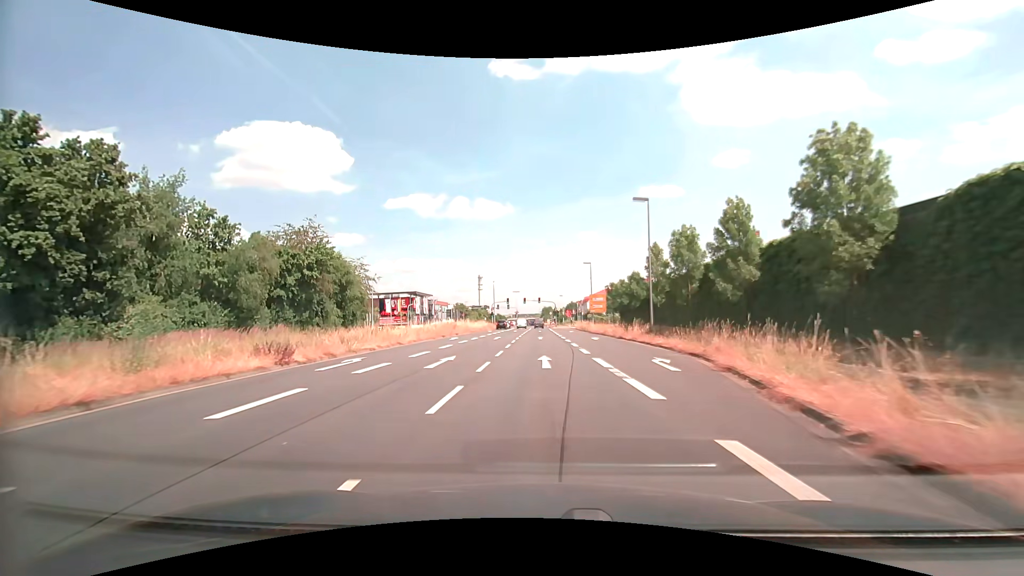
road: primary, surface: asphalt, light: Day
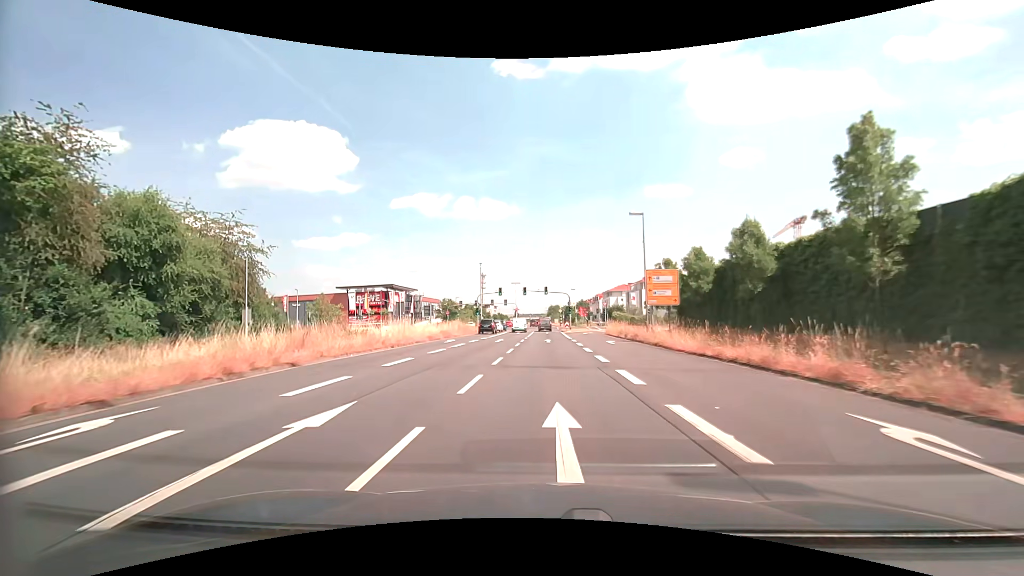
(-0.2, +33.8) m; -1°
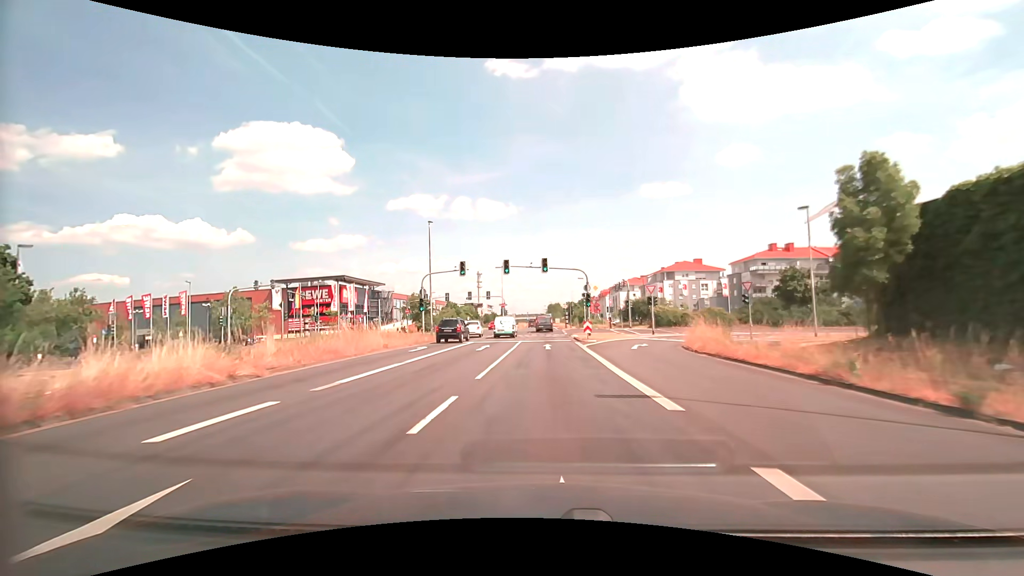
(+0.2, +33.2) m; 0°
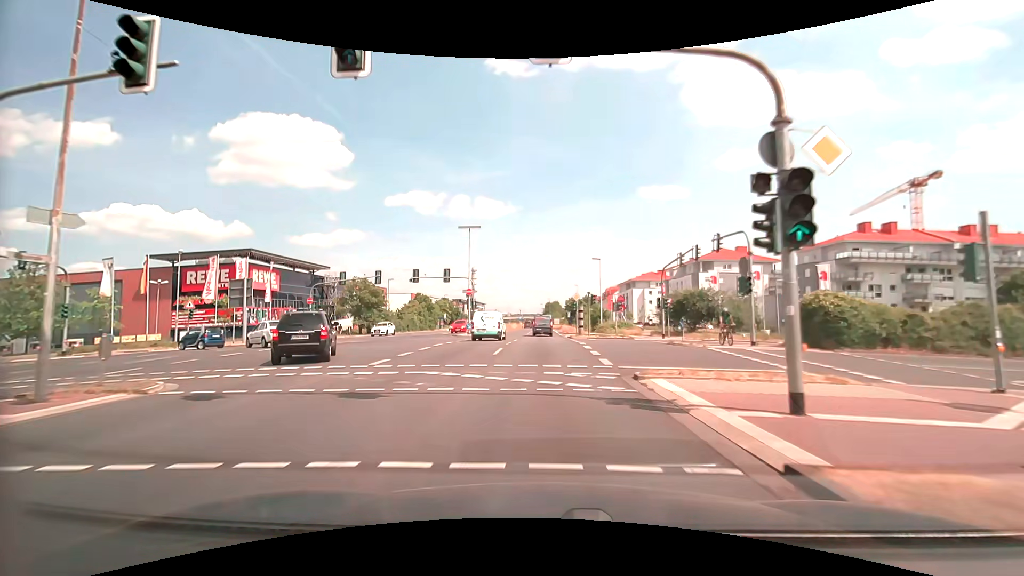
(+0.3, +33.7) m; 0°
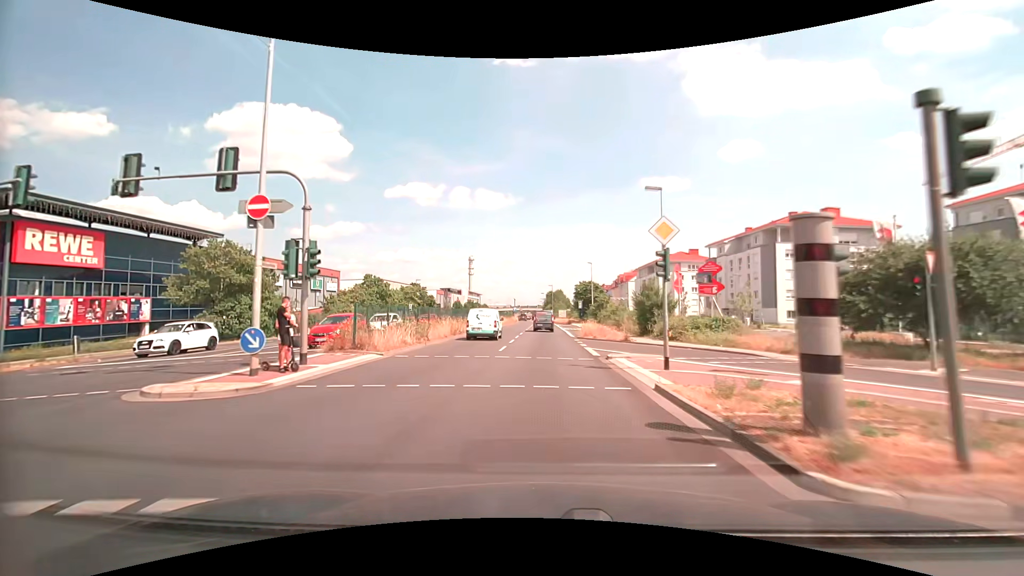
(+0.1, +34.4) m; 0°
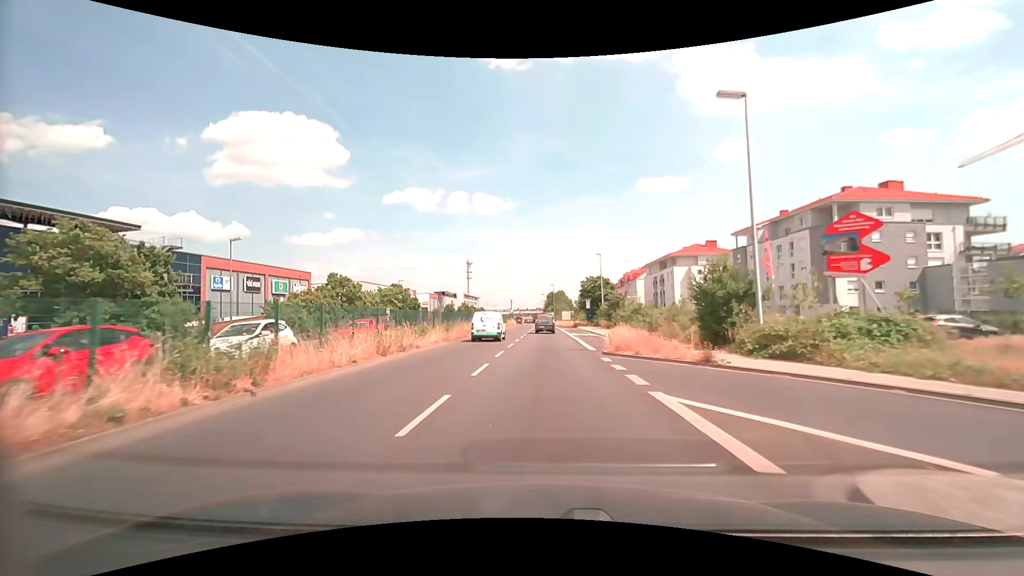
(0.0, +14.1) m; 0°
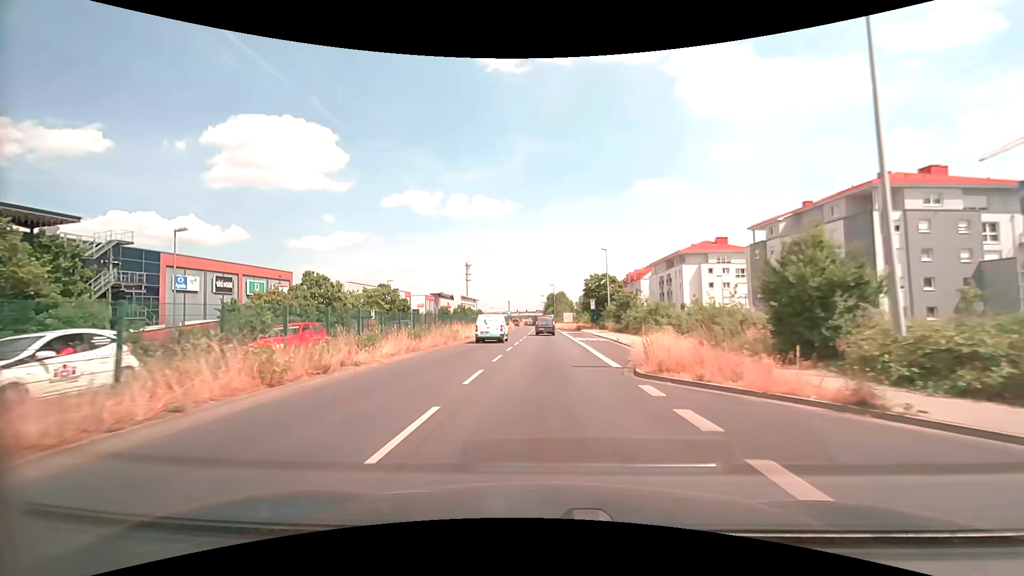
(0.0, +7.2) m; 0°
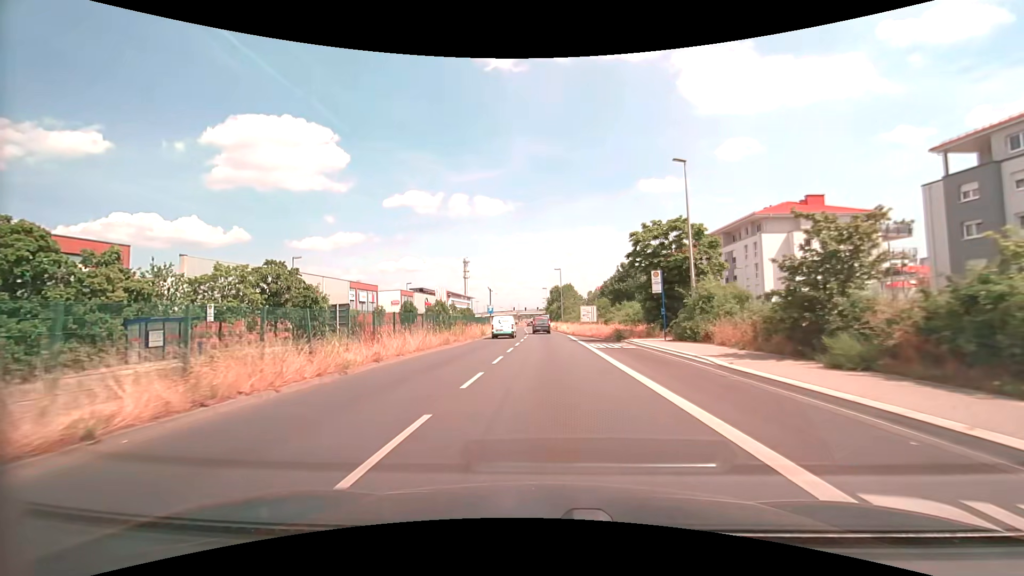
(+0.3, +36.6) m; 0°
(0, +10) (0, +20) (0, +30) (0, +40) (0, +50) (0, +60) (-1, +70) (-1, +80) (-1, +90) (-1, +100) m
